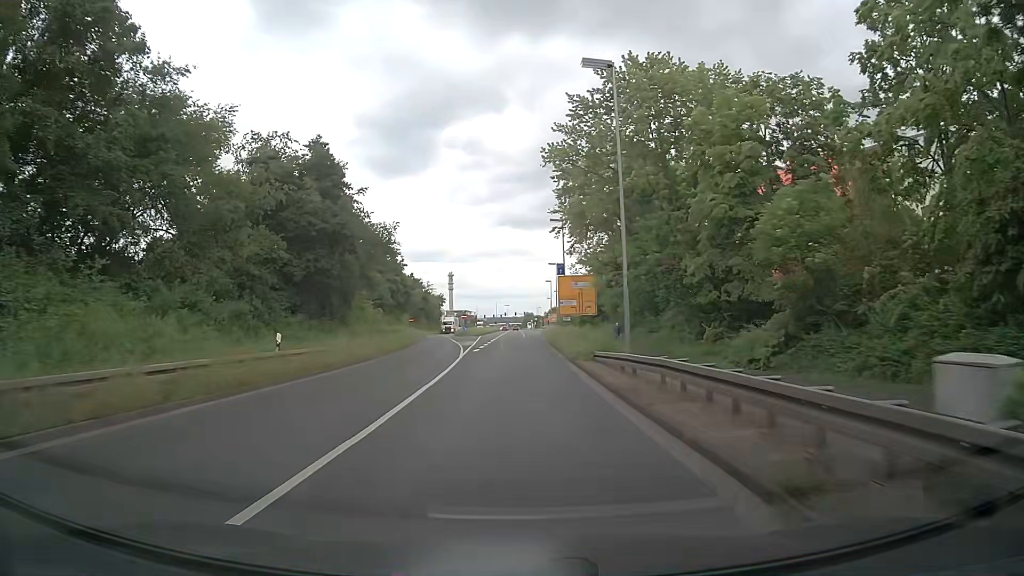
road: primary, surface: asphalt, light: Day
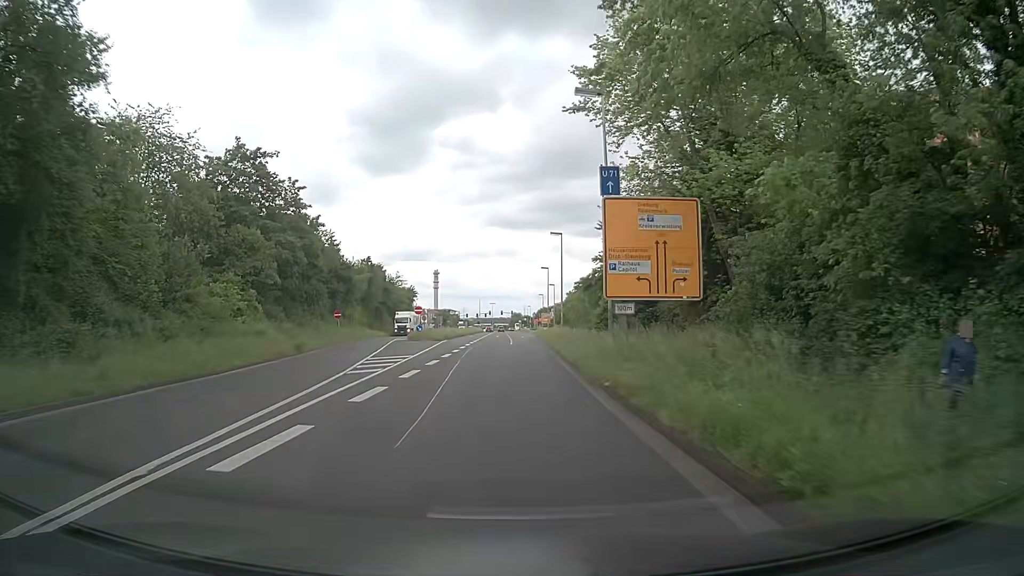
(+0.3, +32.3) m; +1°
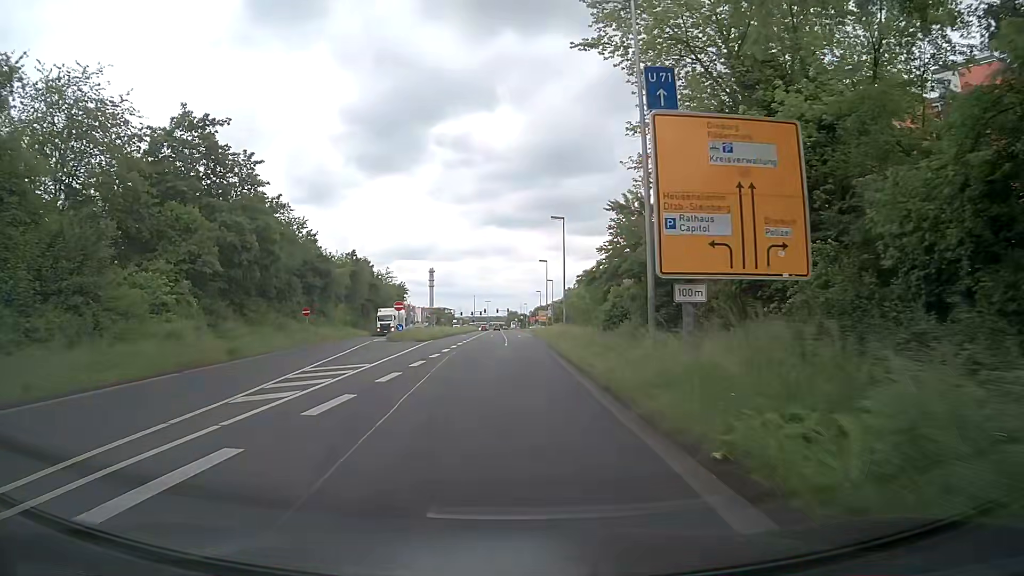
(+0.1, +8.1) m; +1°
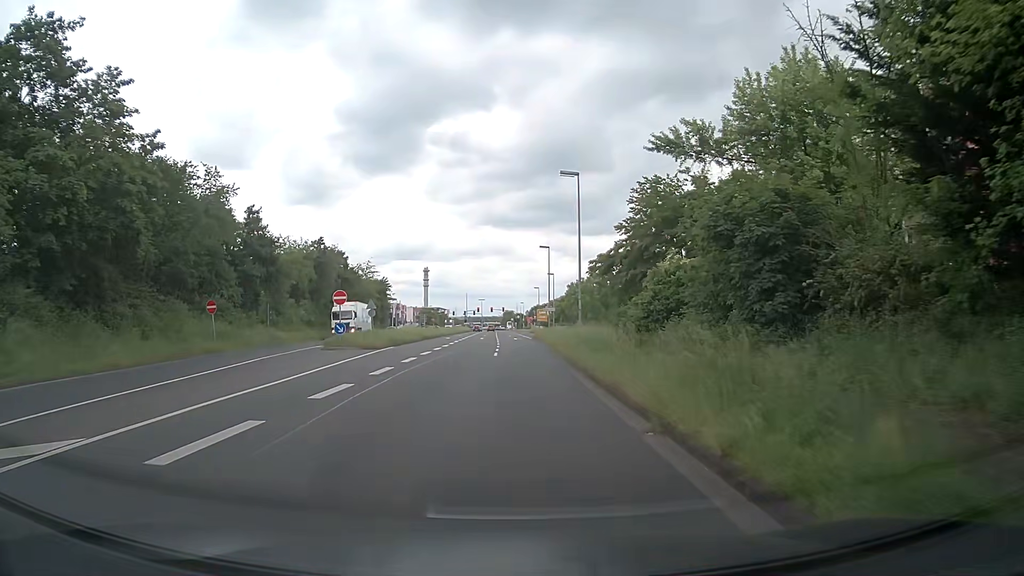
(0.0, +16.1) m; 0°
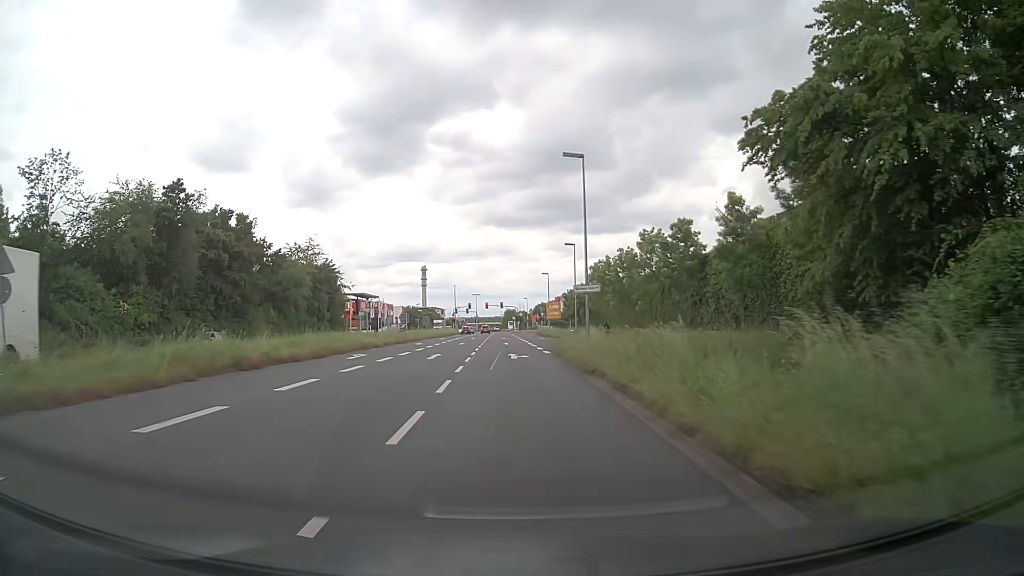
(+0.1, +40.3) m; 0°
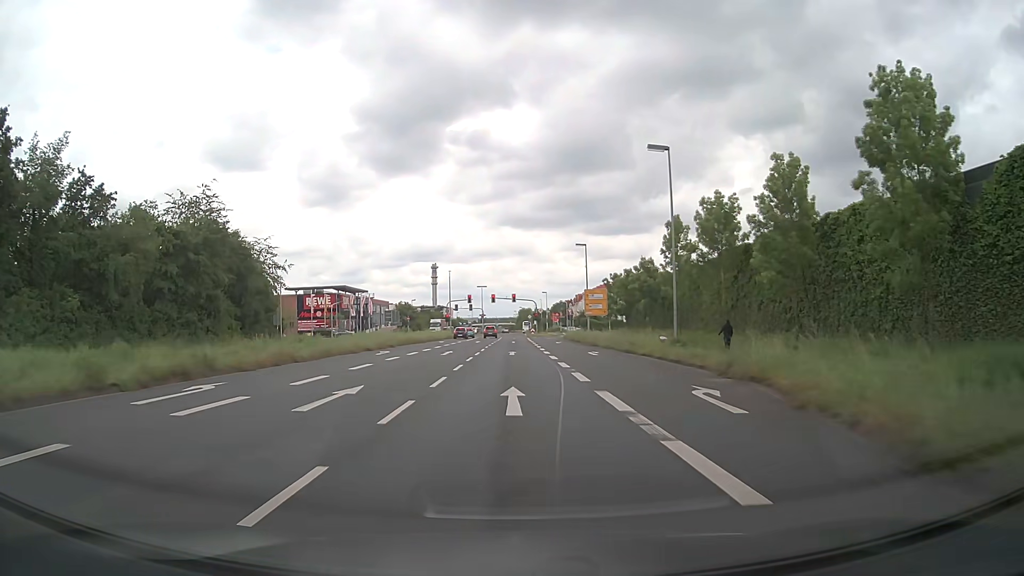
(-0.6, +40.3) m; -1°
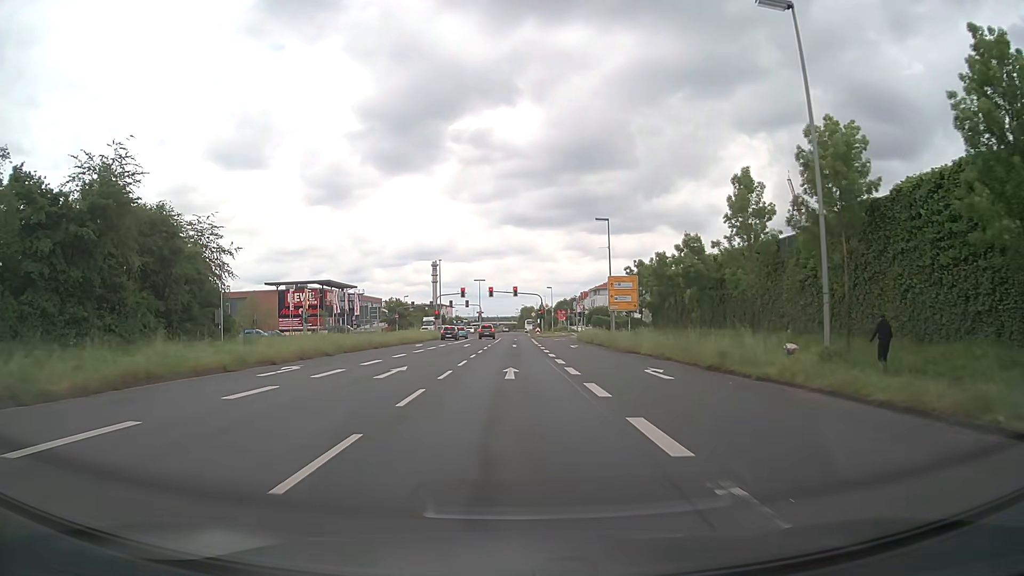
(-0.1, +16.1) m; 0°
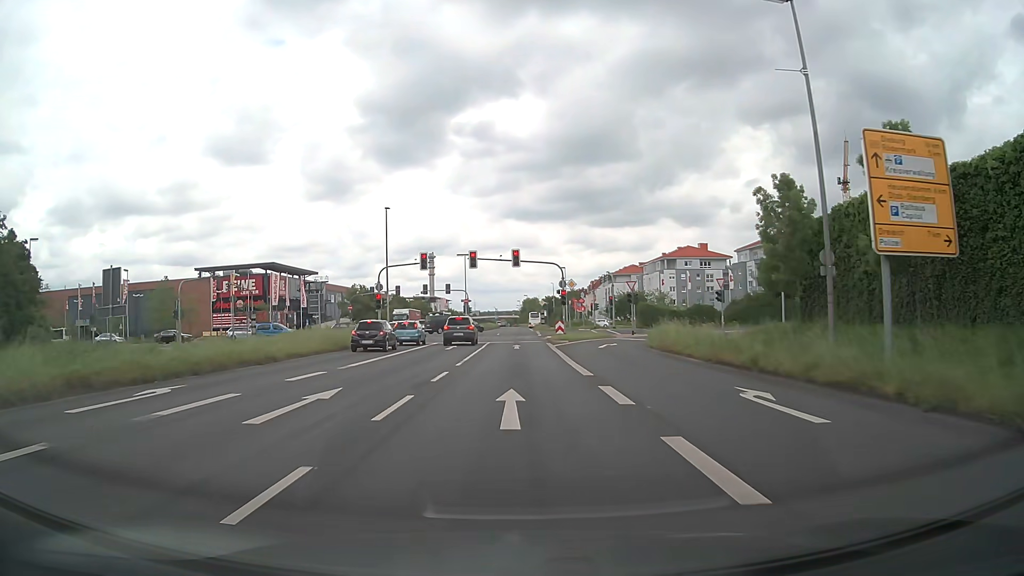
(-0.2, +38.0) m; 0°
(0, +10) (0, +20) (0, +30) (0, +40) (0, +50) (0, +60) (0, +70) (0, +80) (0, +90) (0, +100) m
